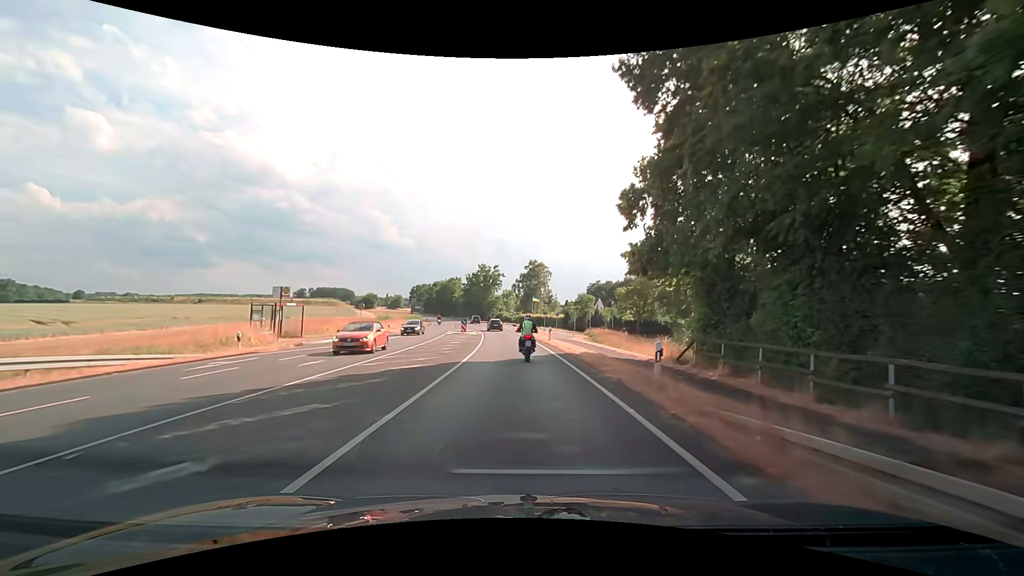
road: secondary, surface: asphalt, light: Day
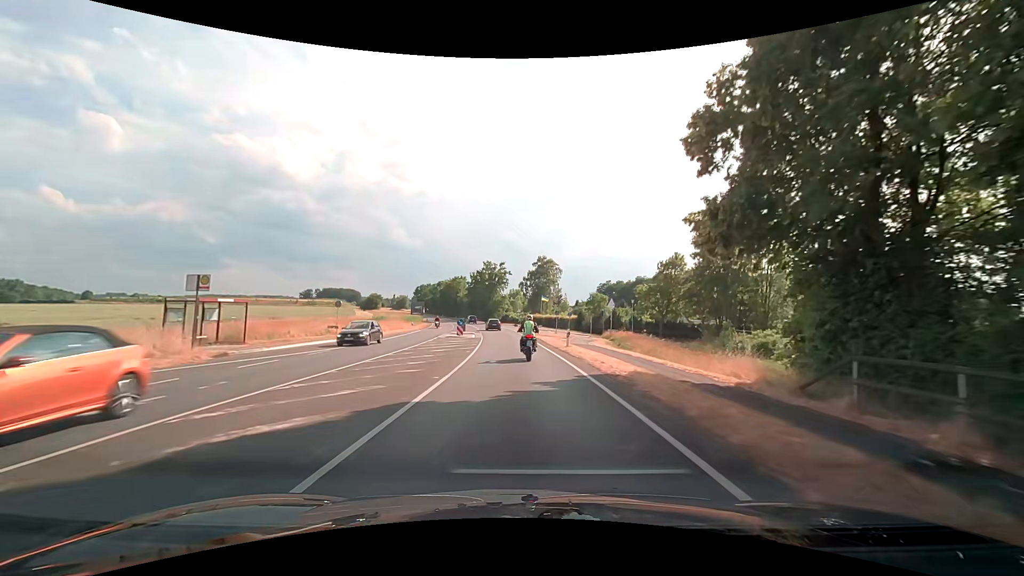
(0.0, +8.8) m; -1°
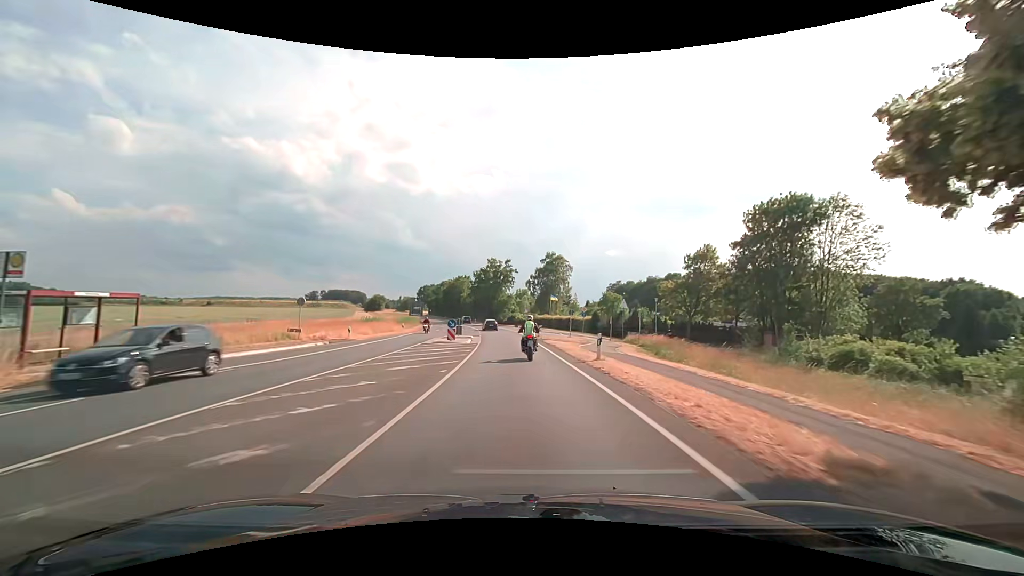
(-0.1, +8.8) m; -1°
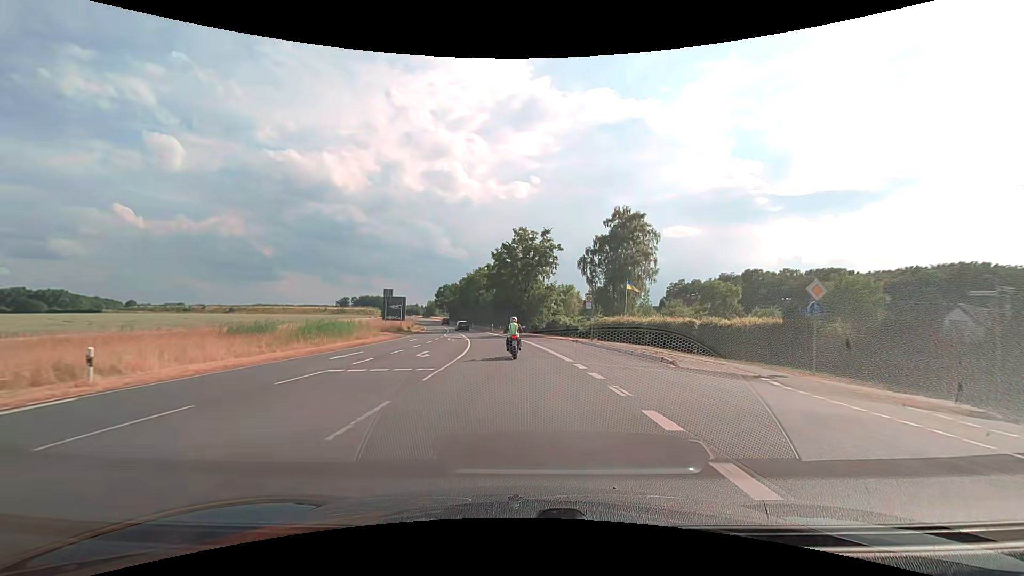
(-1.3, +44.7) m; -4°
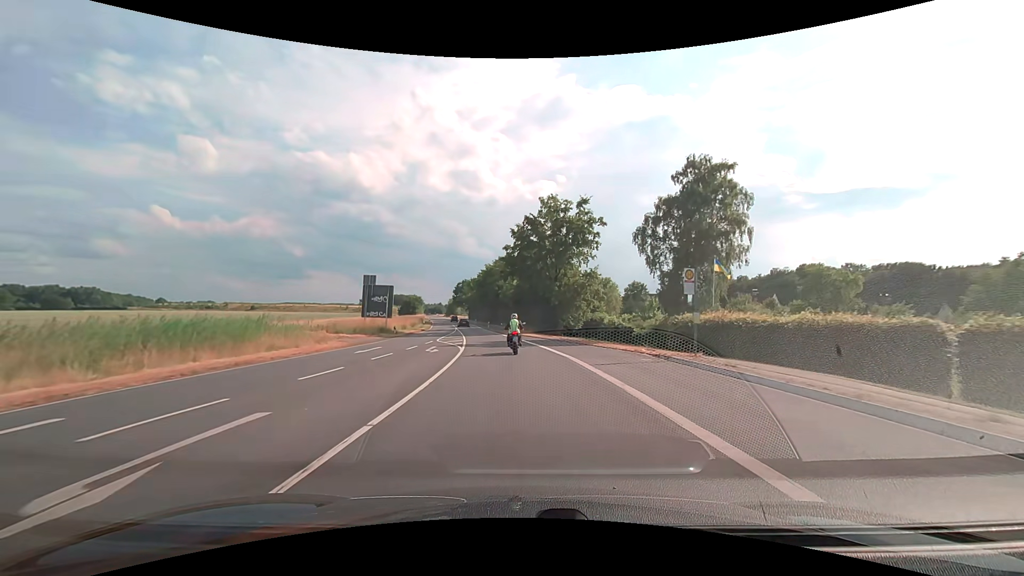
(-0.4, +18.0) m; -3°
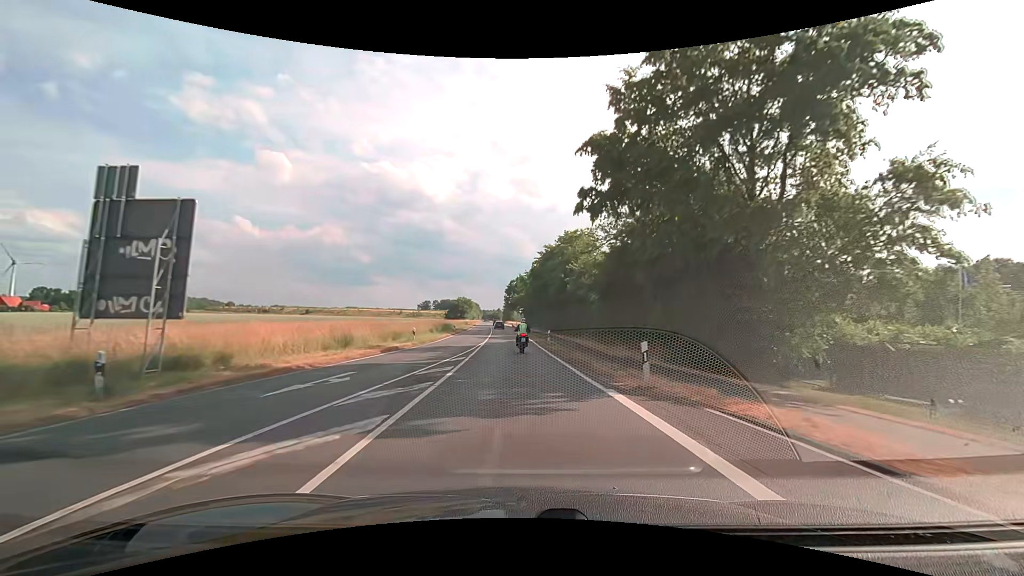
(-2.3, +36.3) m; -7°
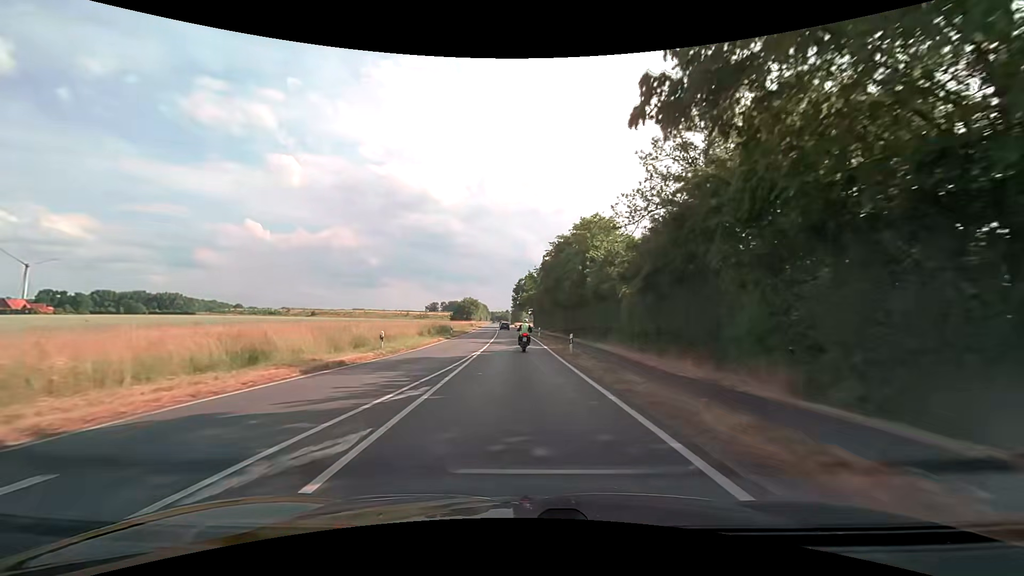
(-0.1, +9.5) m; -1°
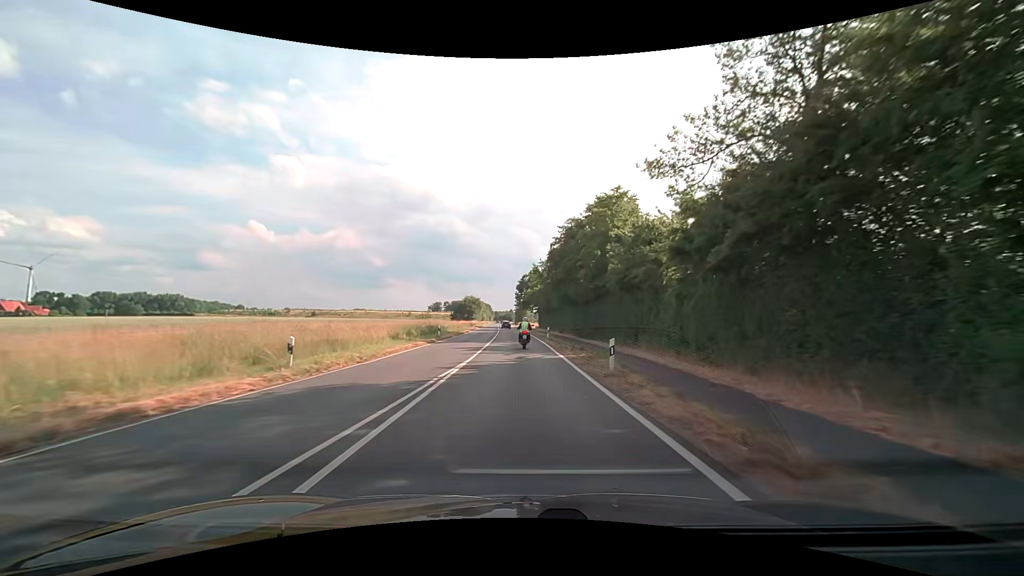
(0.0, +9.7) m; -1°
(0, +10) (0, +20) (0, +30) (0, +40) (0, +50) (-1, +60) (-1, +70) (-1, +80) (-2, +90) (-2, +100) m
